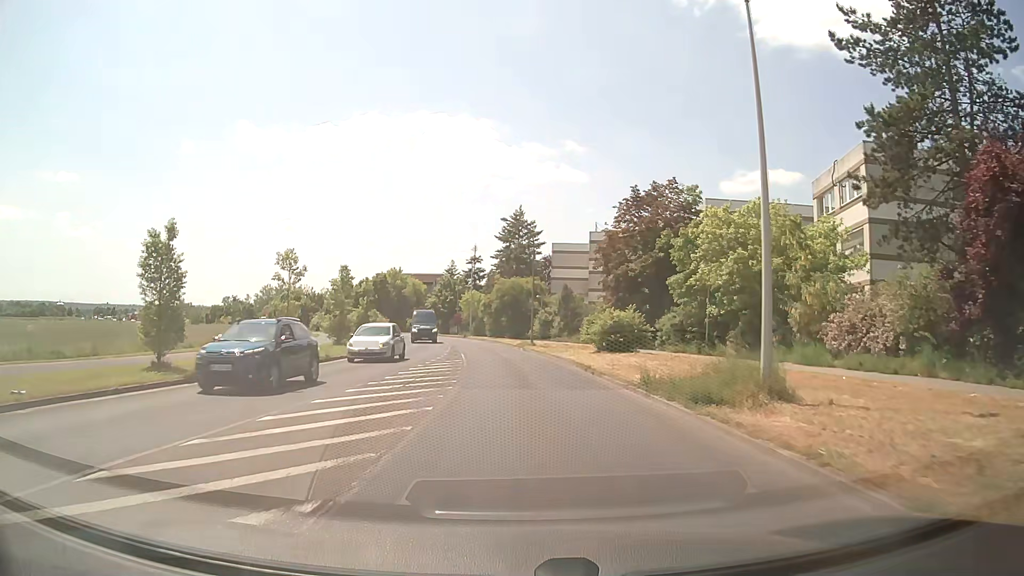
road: tertiary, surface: asphalt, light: Day
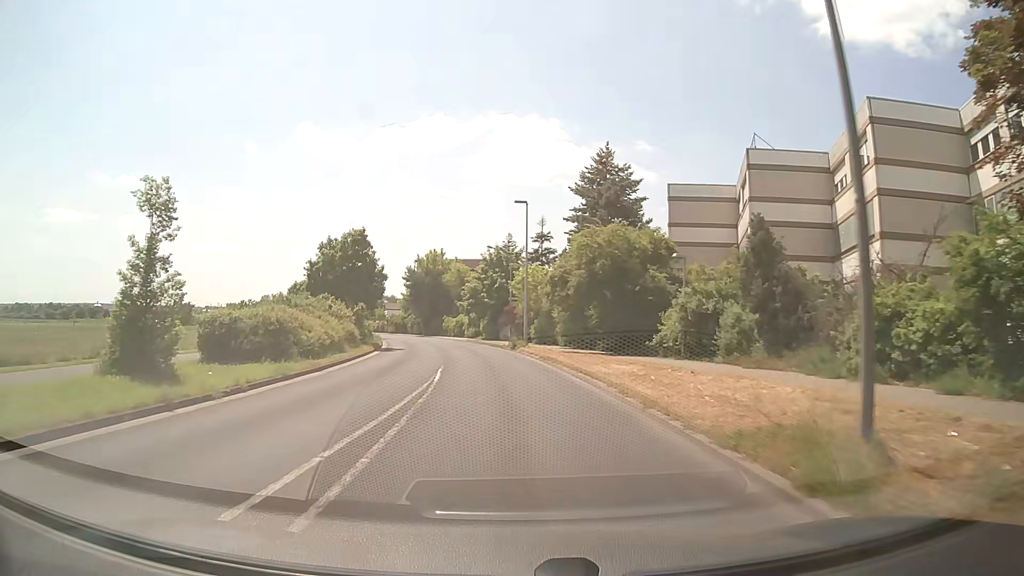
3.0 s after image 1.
(-1.3, +35.6) m; -6°
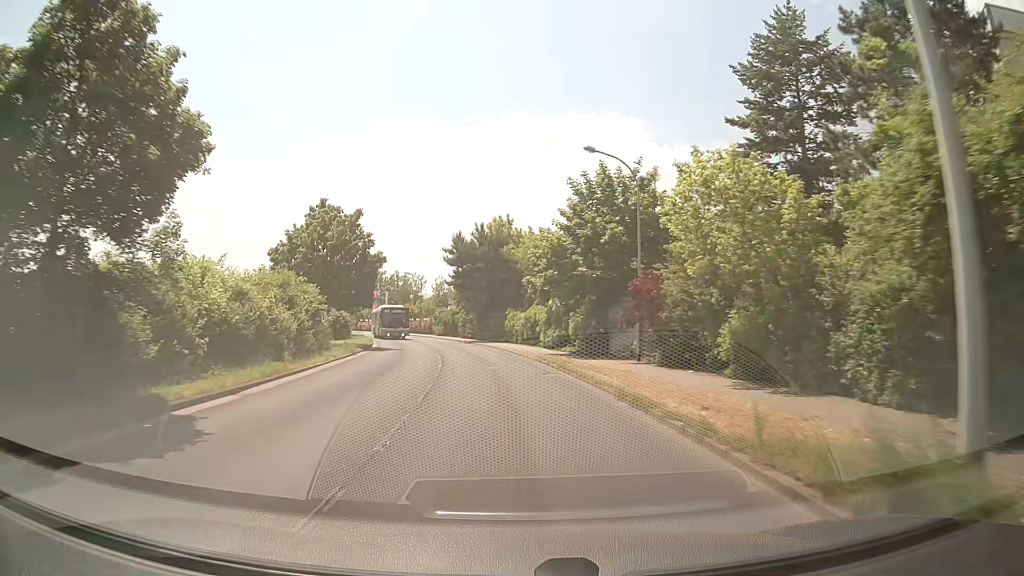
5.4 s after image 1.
(-1.9, +31.6) m; -7°
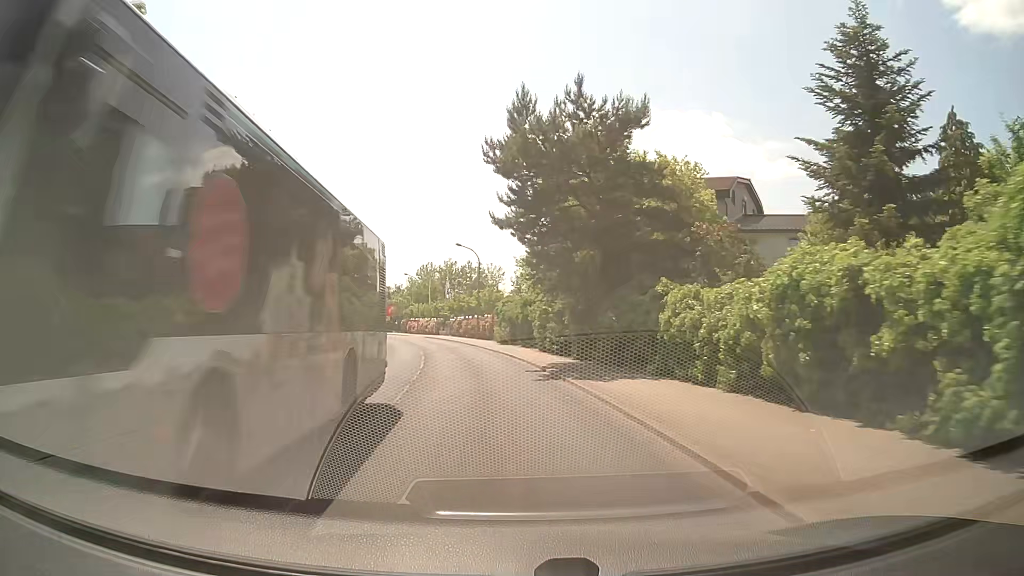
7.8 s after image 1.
(-1.9, +31.8) m; -7°
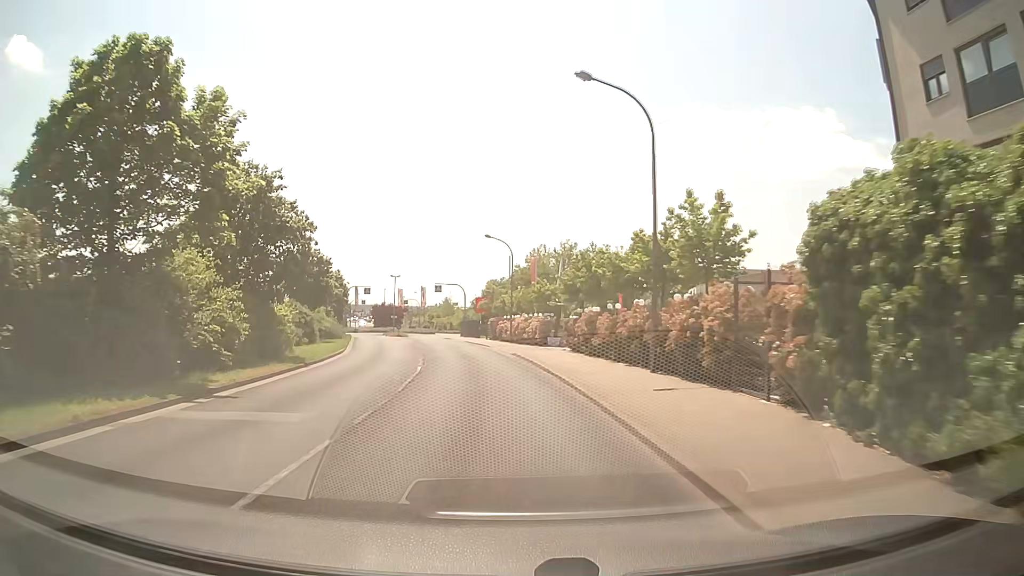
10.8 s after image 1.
(-3.8, +38.5) m; -11°
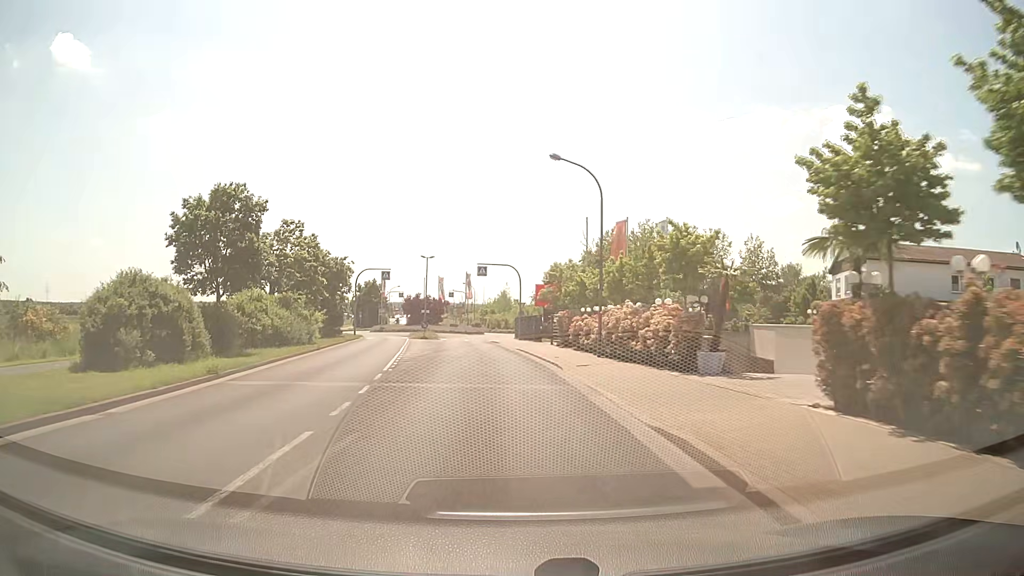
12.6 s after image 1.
(-1.1, +22.9) m; -5°
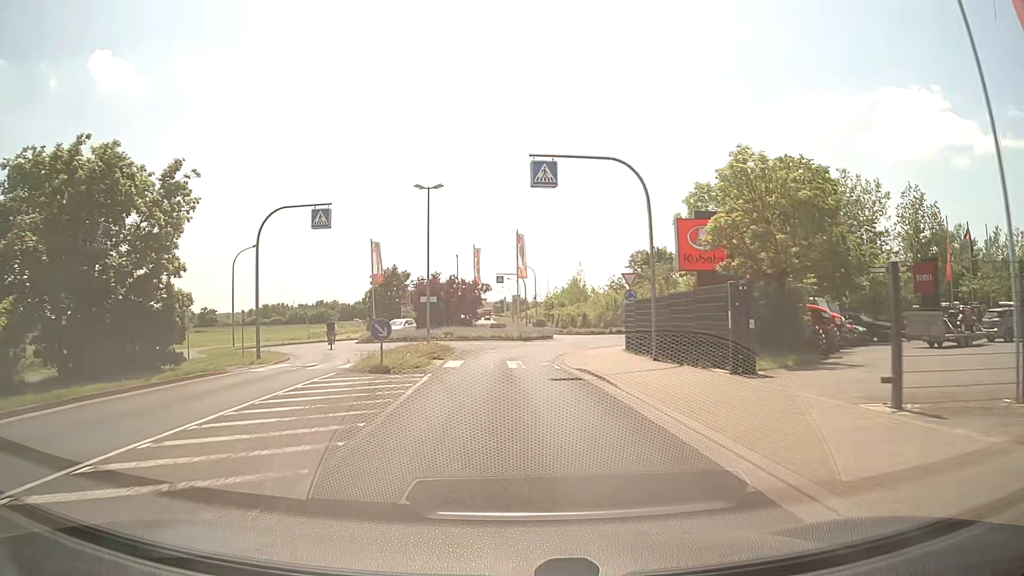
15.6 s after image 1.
(-1.7, +34.4) m; -5°
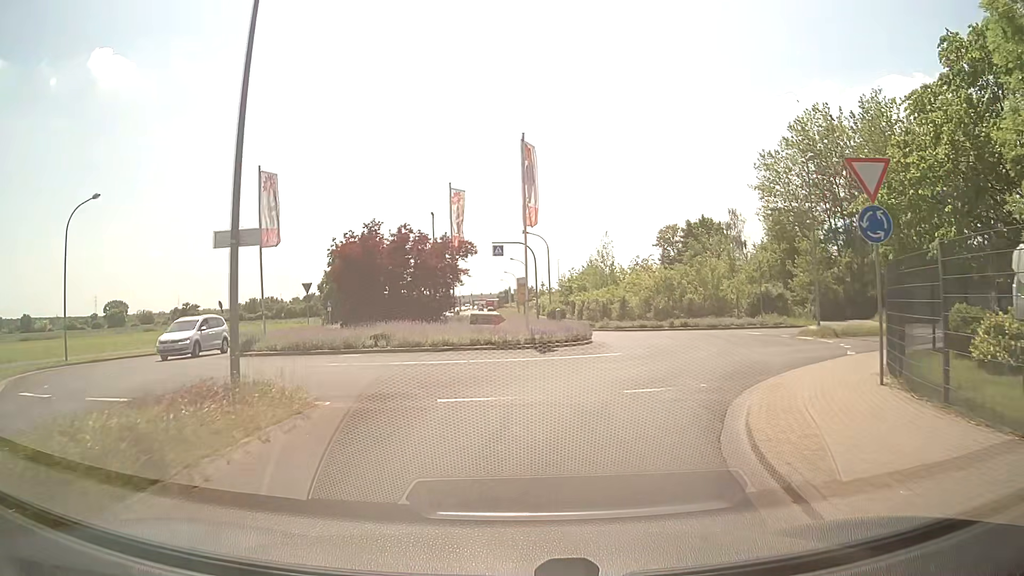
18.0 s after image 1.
(-0.2, +21.7) m; -1°
(+1, +10) (+4, +19) (+7, +29) (+4, +38) (+1, +47) (-1, +57) (-2, +67) (-2, +77) (-3, +87) (-3, +97) m
